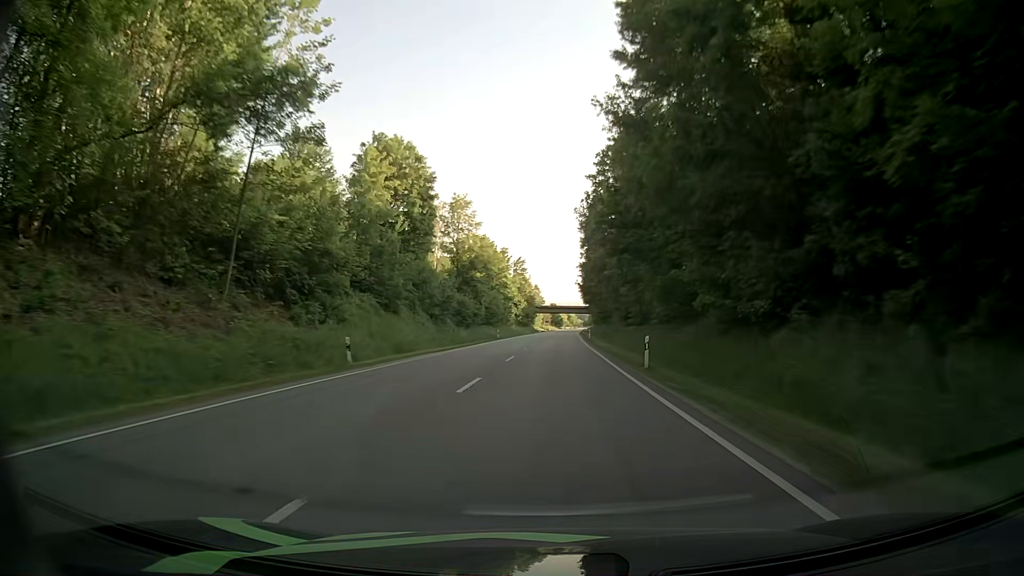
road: primary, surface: asphalt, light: Day
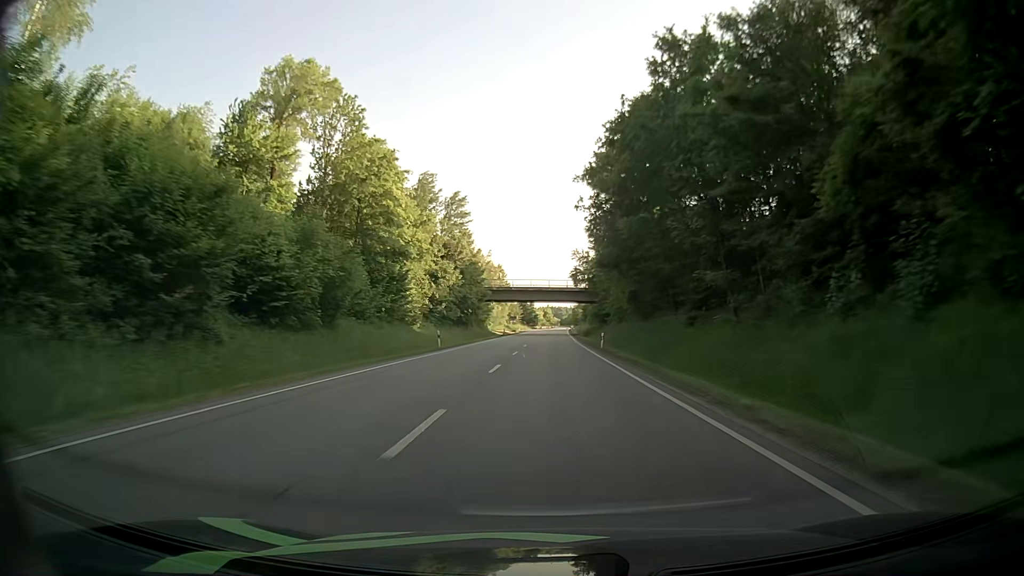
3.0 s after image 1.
(+1.4, +80.7) m; +2°
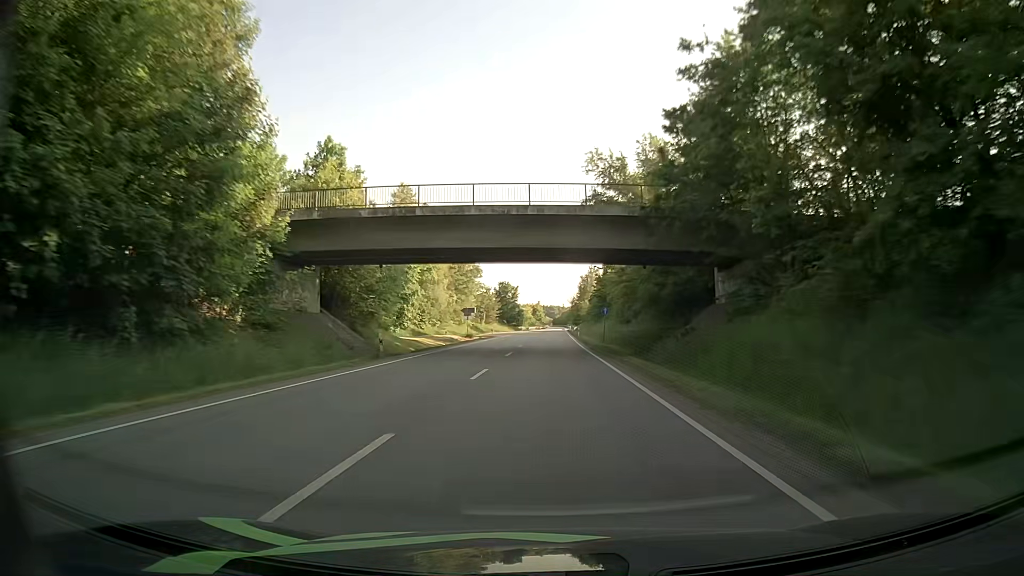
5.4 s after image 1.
(+0.6, +64.0) m; +1°
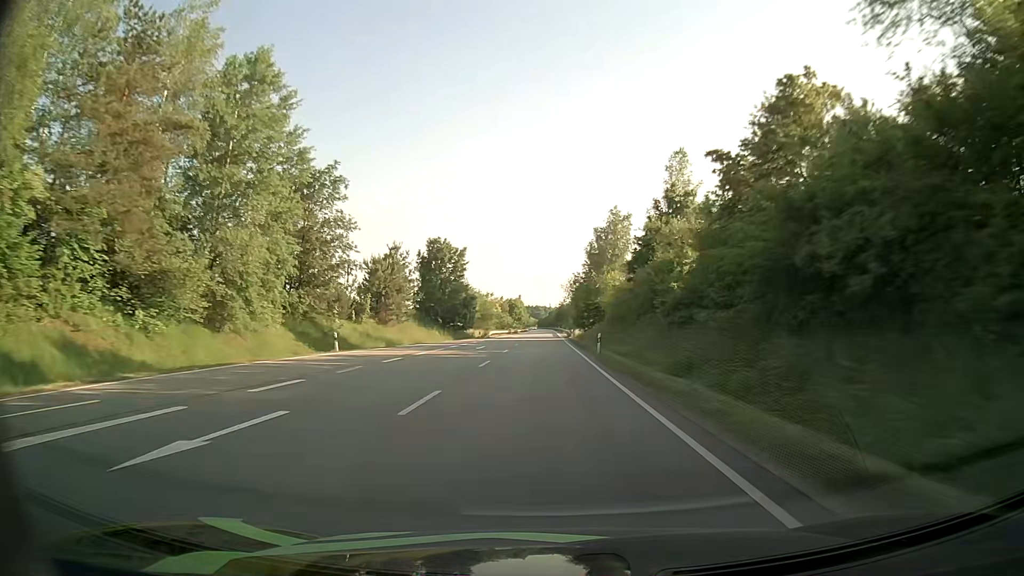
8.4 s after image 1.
(+0.8, +80.6) m; +1°
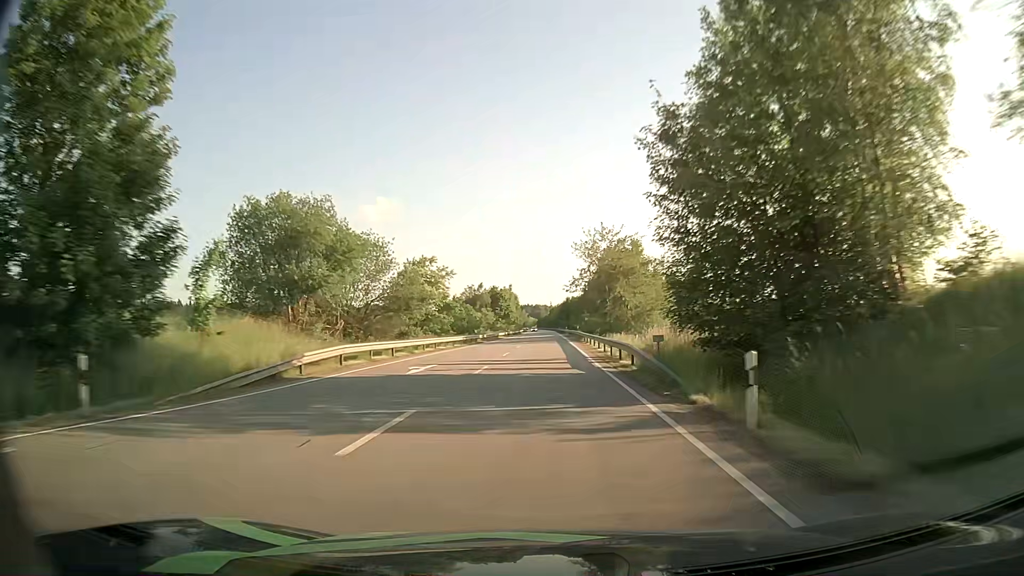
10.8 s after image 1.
(0.0, +64.8) m; 0°
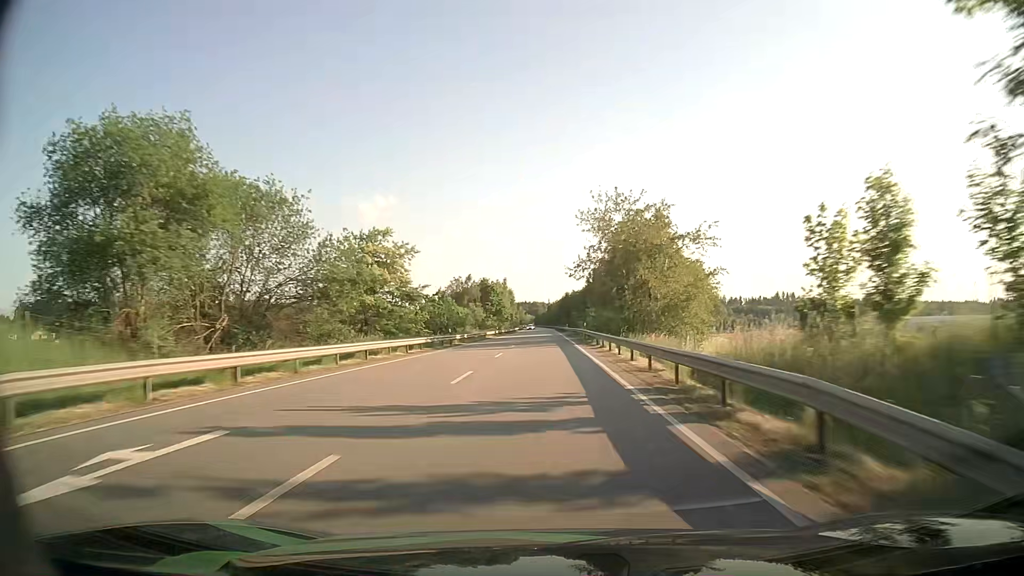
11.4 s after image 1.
(0.0, +16.3) m; 0°
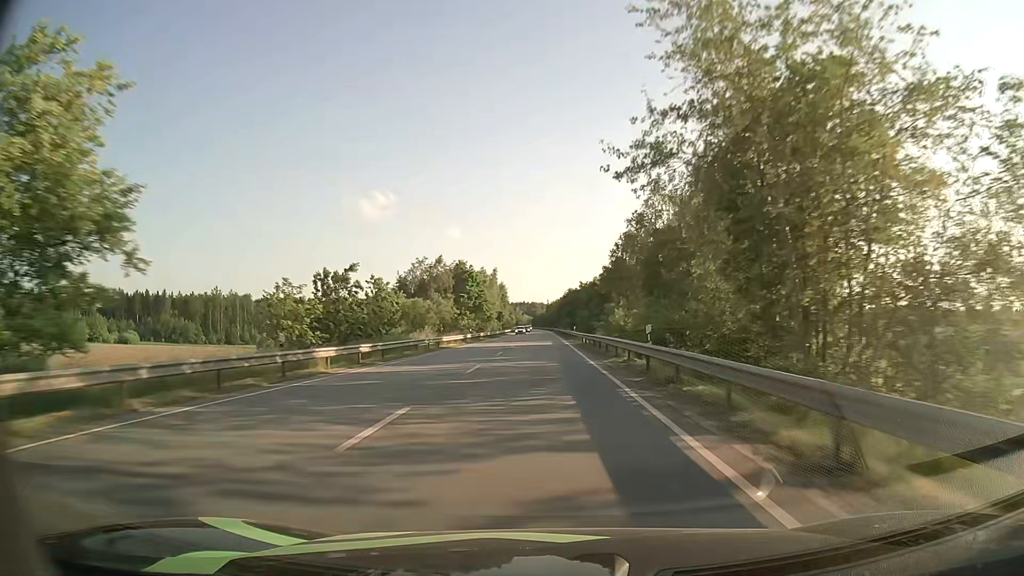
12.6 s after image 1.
(0.0, +32.8) m; 0°
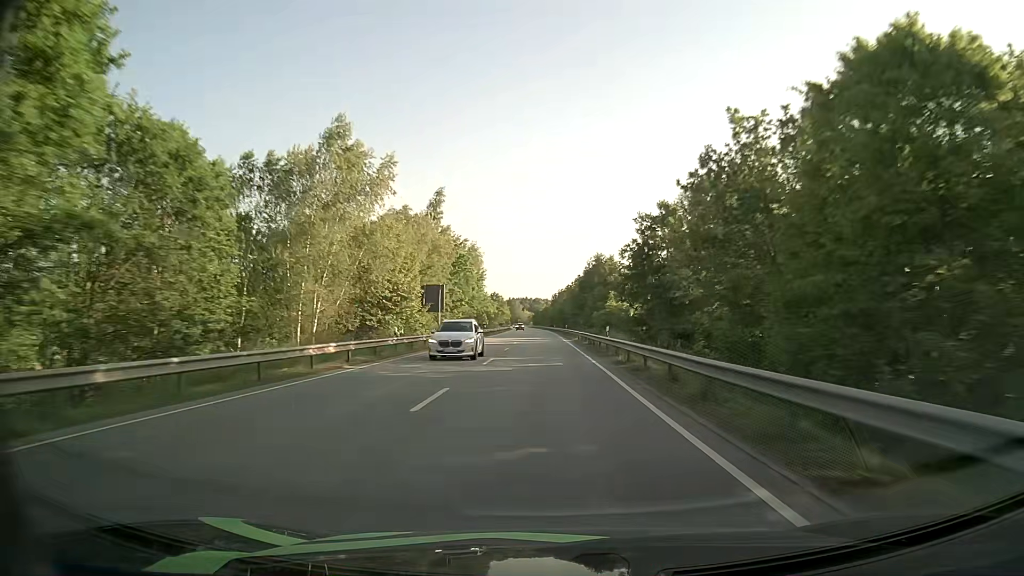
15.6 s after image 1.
(-0.3, +82.7) m; 0°
(0, +10) (0, +20) (0, +30) (0, +40) (0, +50) (0, +60) (0, +70) (0, +80) (-1, +90) (-1, +100) m
